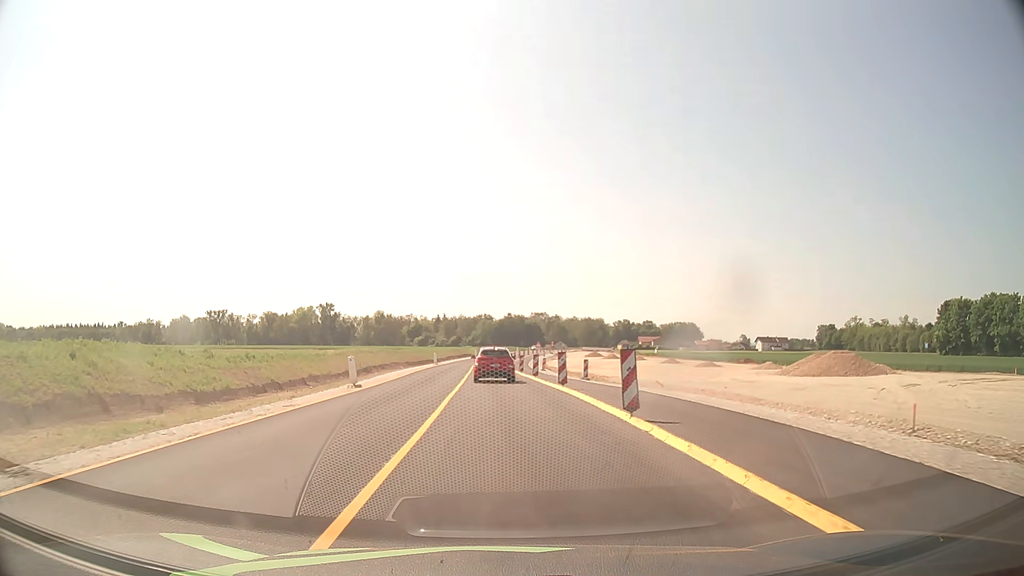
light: Day
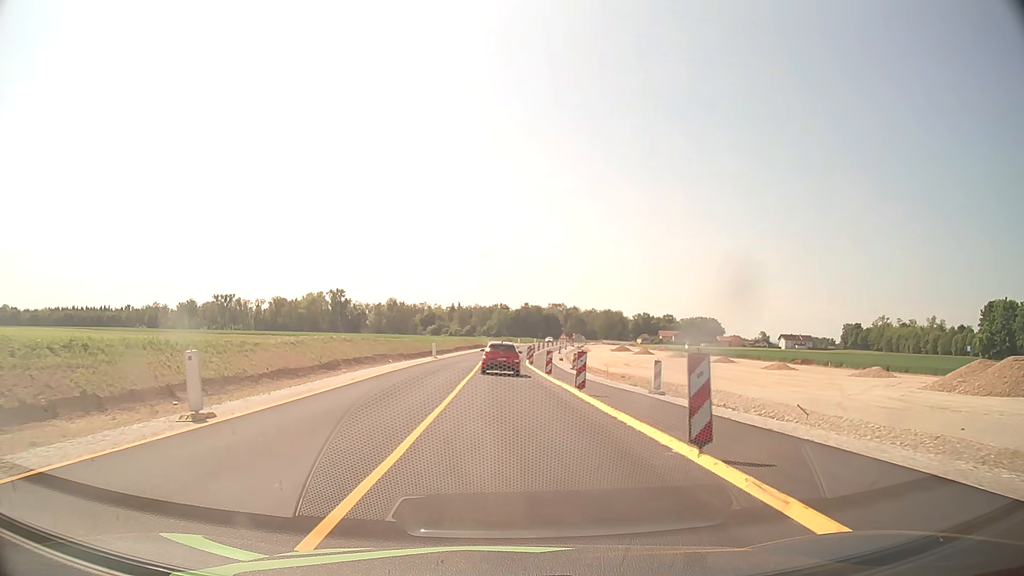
(-0.2, +15.0) m; -1°
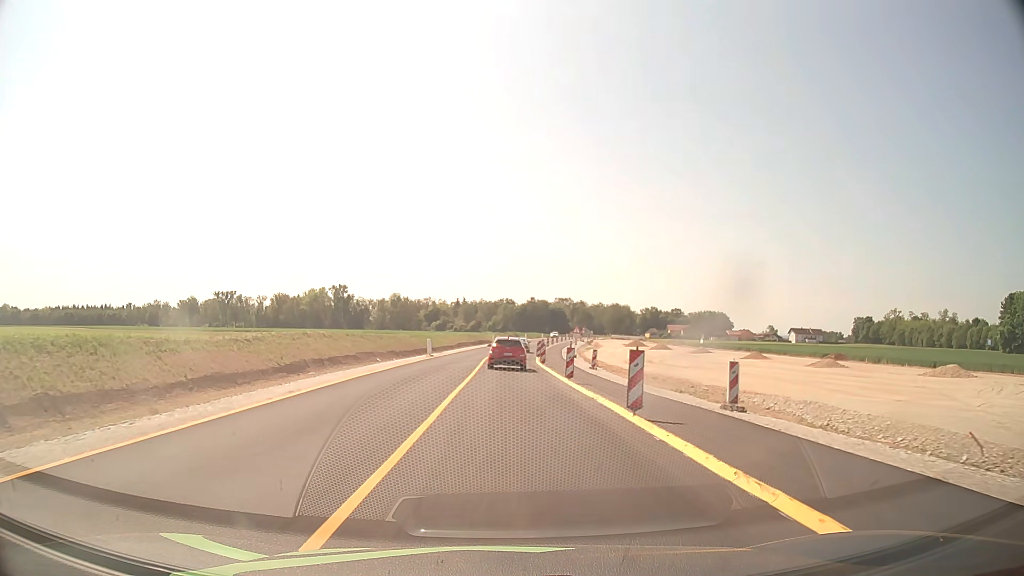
(0.0, +7.6) m; 0°
(0, +10) (0, +20) (0, +30) (0, +40) (0, +50) (+1, +60) (+1, +70) (+2, +80) (+3, +90) (+4, +100) m
